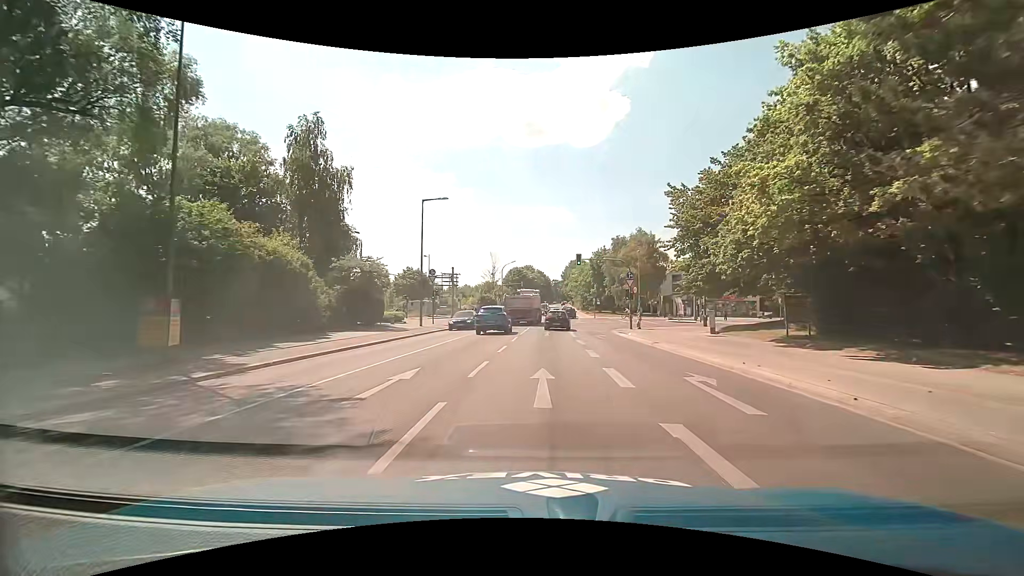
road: secondary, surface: asphalt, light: Day
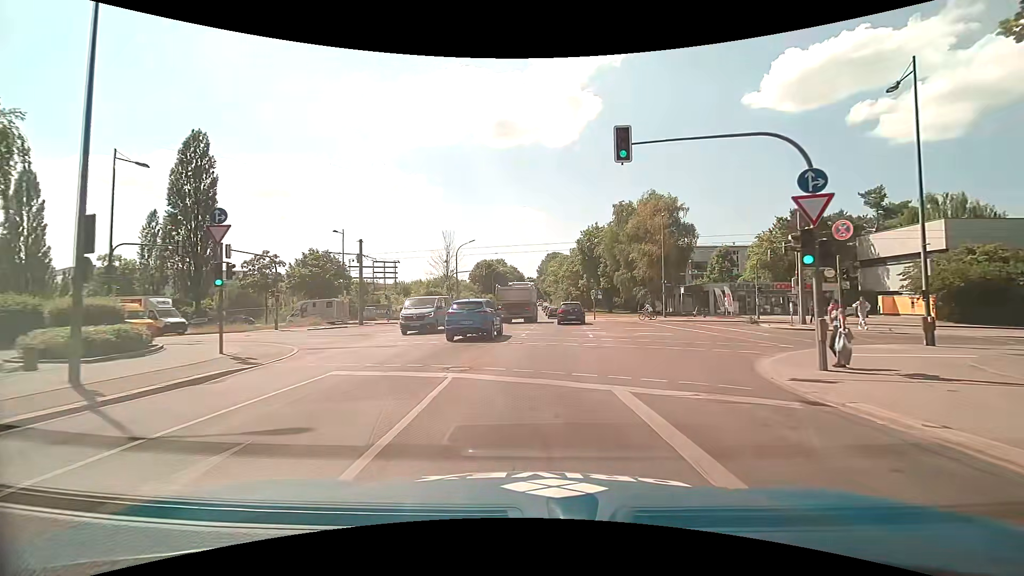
(+0.5, +28.6) m; +2°
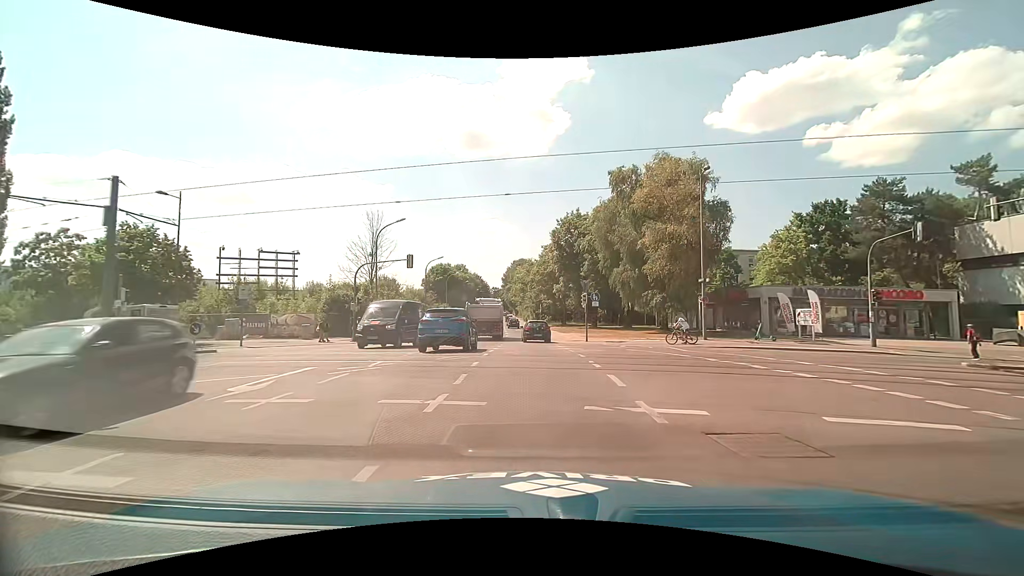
(+0.8, +21.2) m; +4°
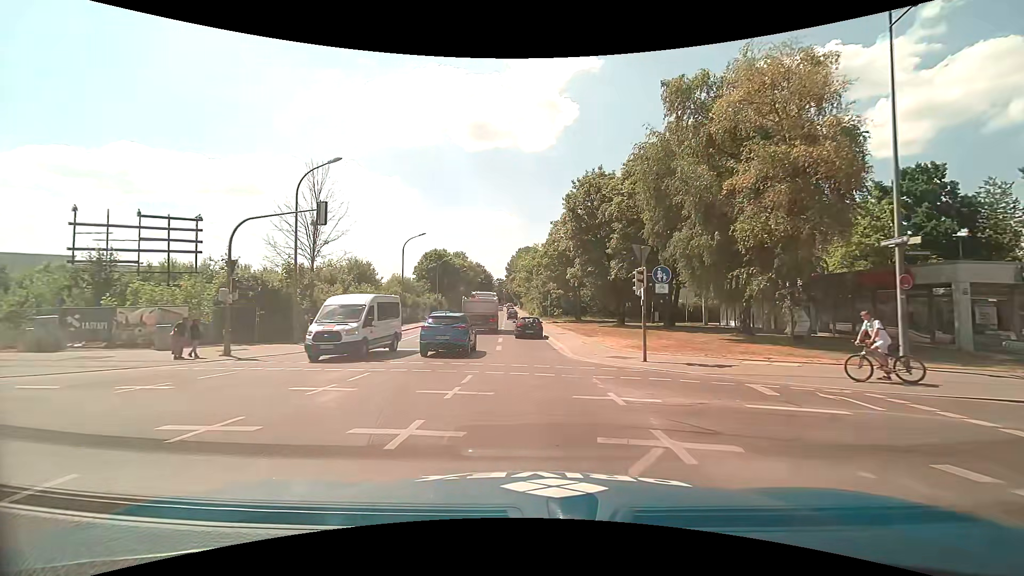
(+0.1, +15.9) m; -1°
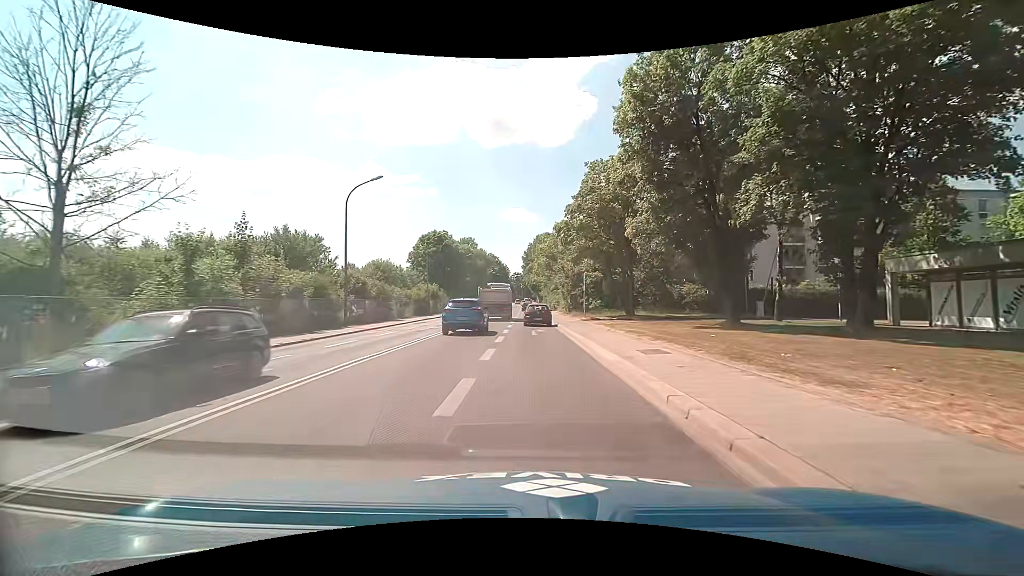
(-0.3, +22.7) m; -1°
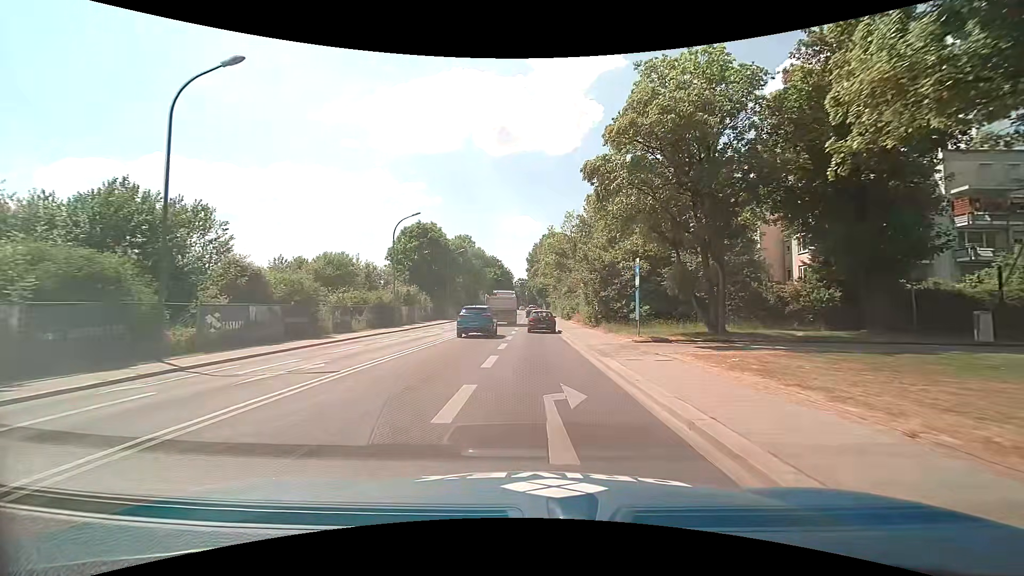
(-0.3, +17.9) m; -1°
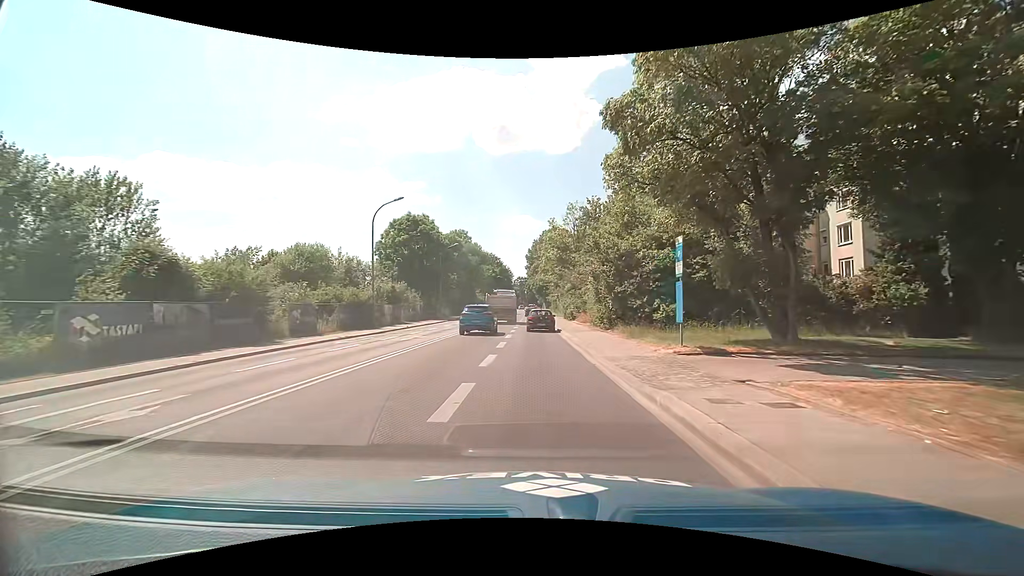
(0.0, +6.0) m; 0°
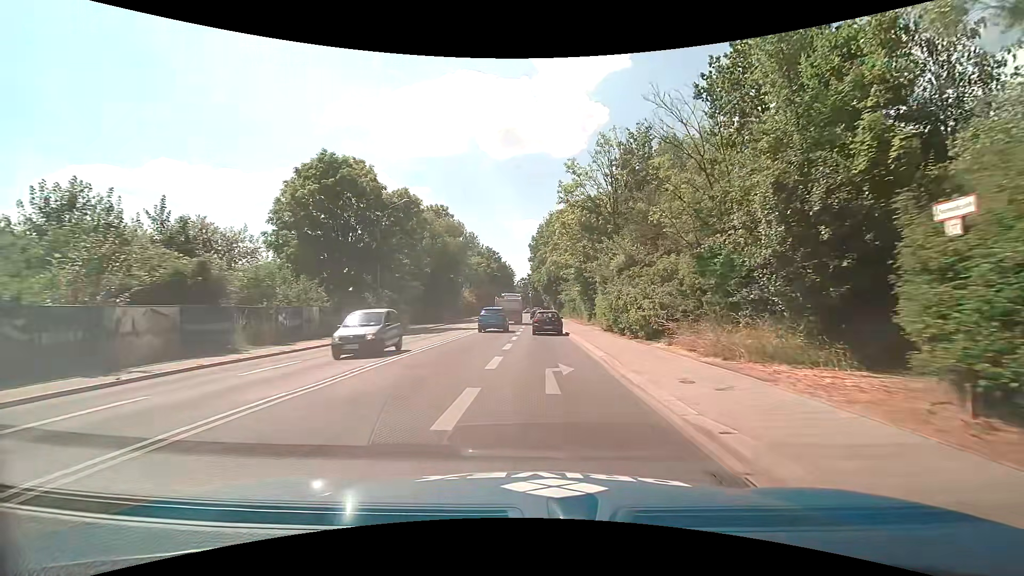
(-0.1, +30.4) m; 0°
